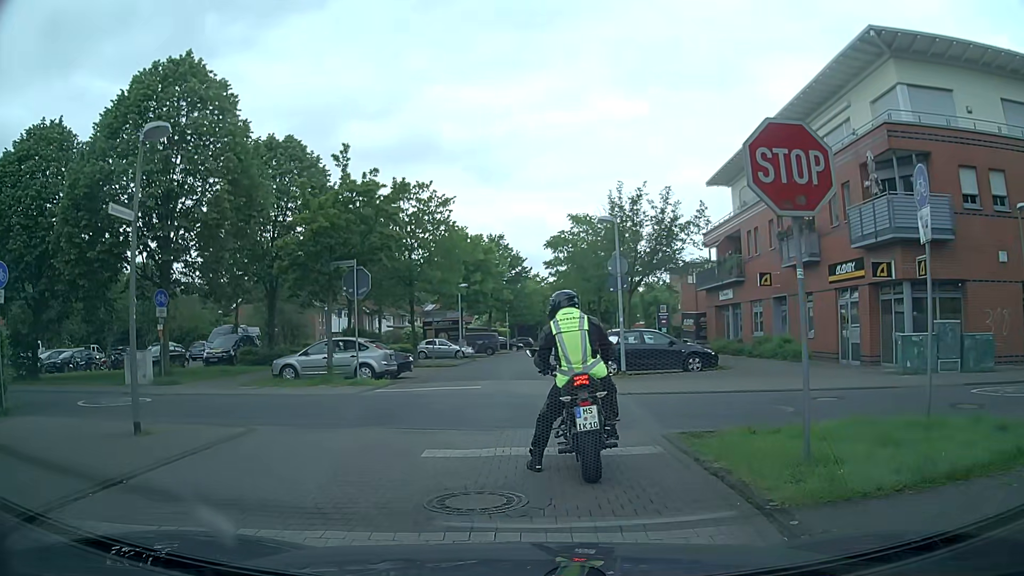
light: Day
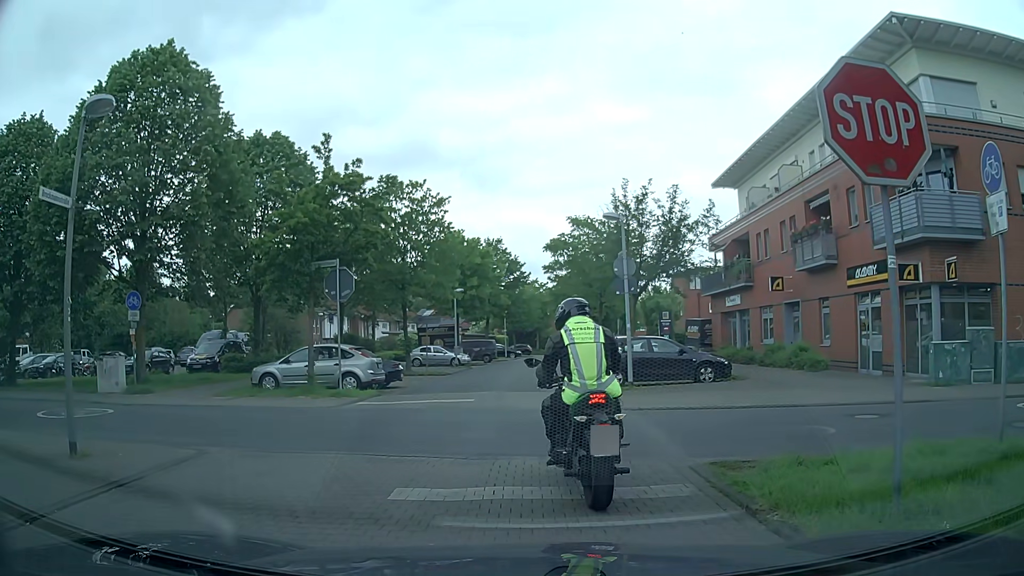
(0.0, +1.6) m; -1°
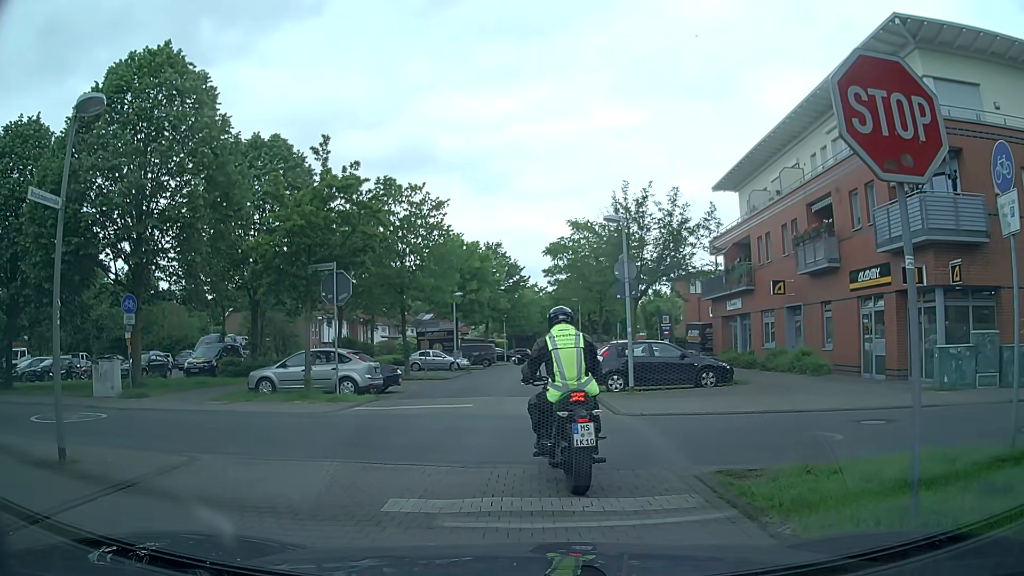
(0.0, +0.3) m; 0°
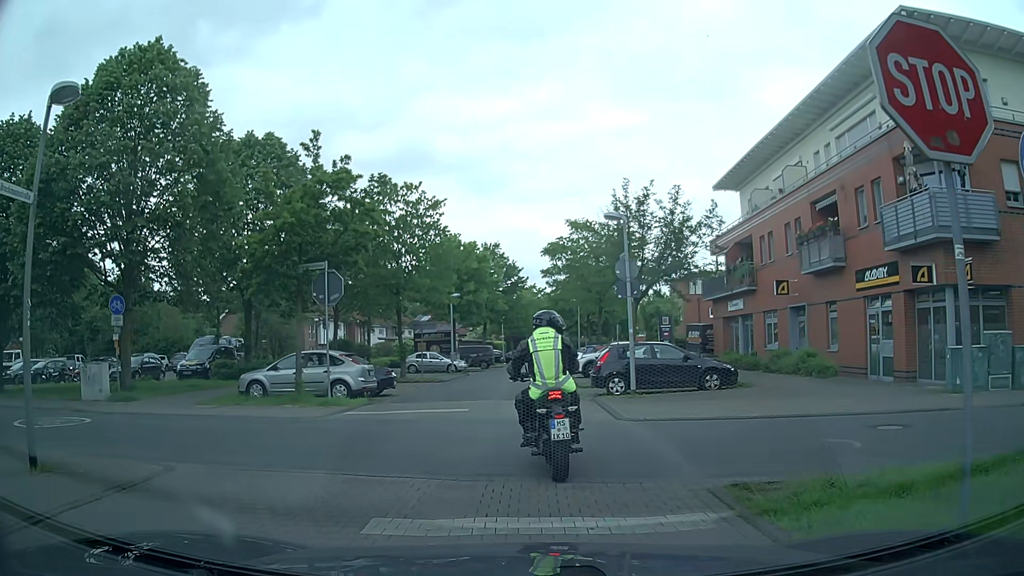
(0.0, +0.7) m; +1°
